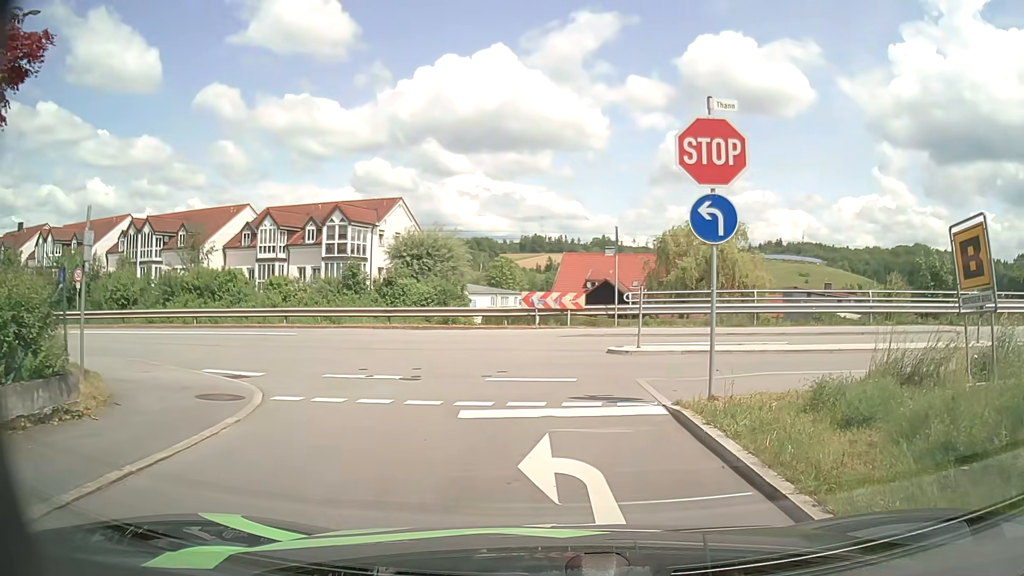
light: Day
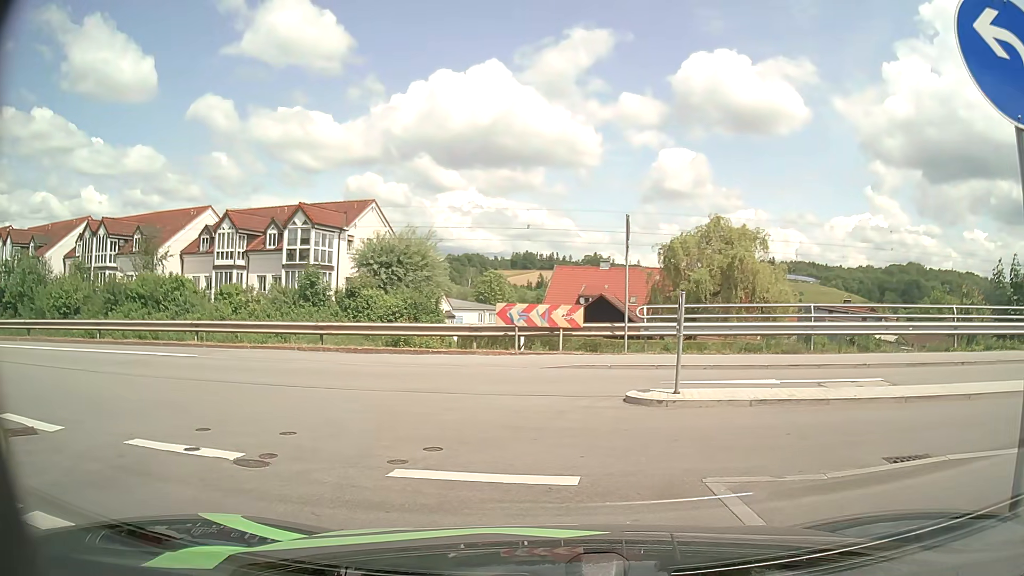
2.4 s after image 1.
(+0.1, +5.7) m; -1°
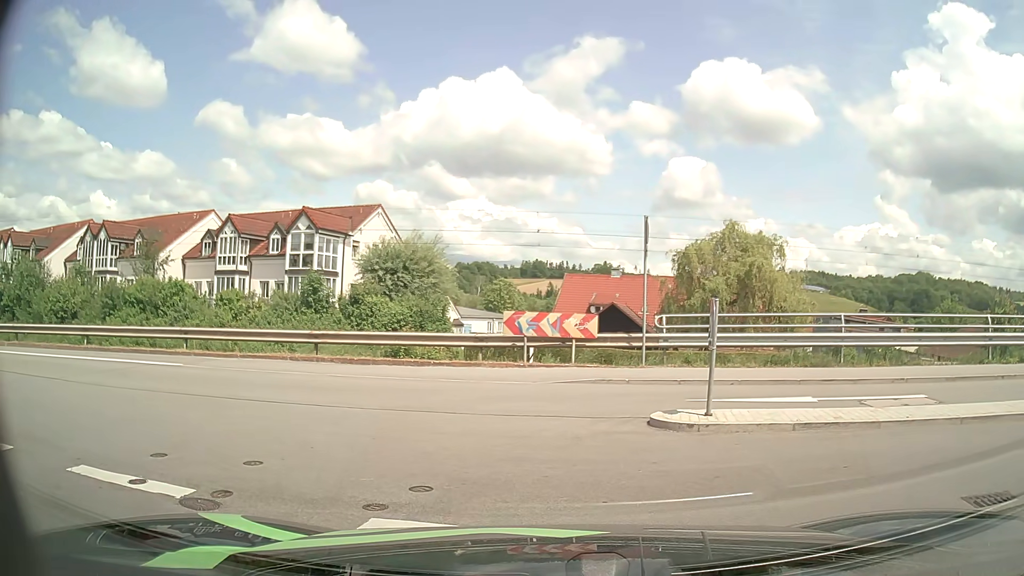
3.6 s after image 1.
(0.0, +1.1) m; 0°
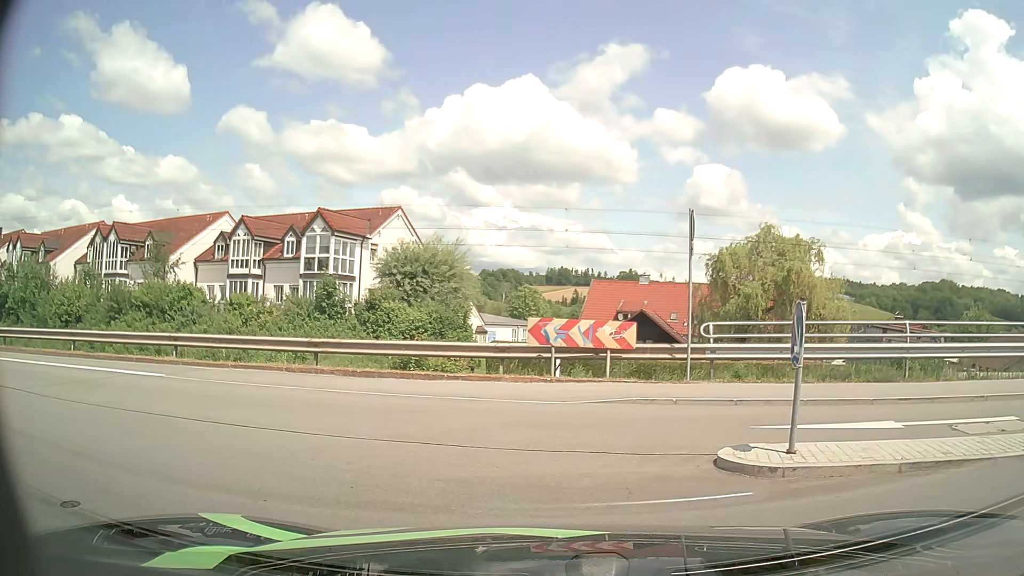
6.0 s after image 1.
(0.0, +1.9) m; 0°
(-4, +9) (-13, +13) (-23, +14) (-33, +15) (-43, +16) (-53, +16) (-63, +17) (-73, +17) (-83, +17) (-92, +18) m
